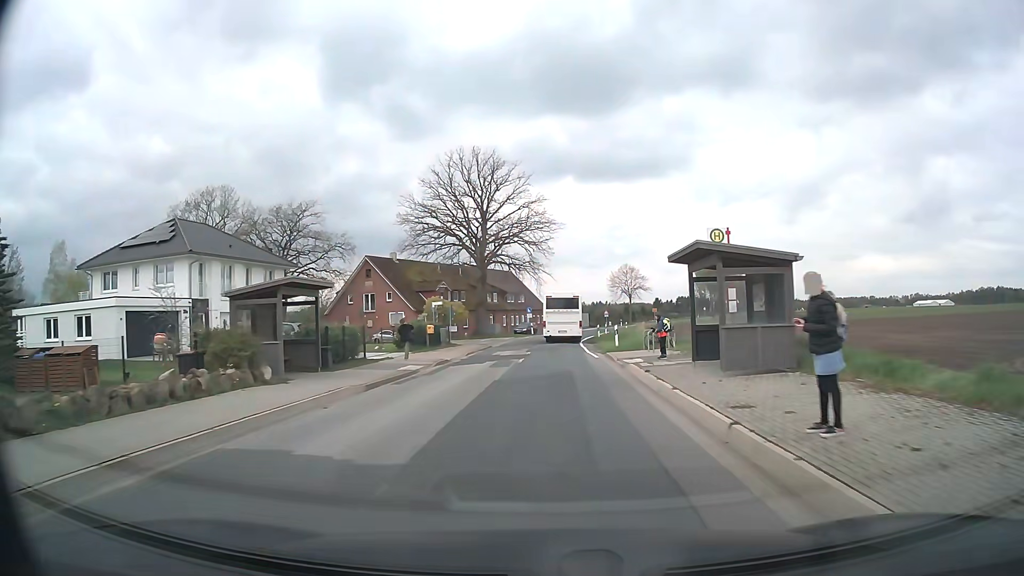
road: secondary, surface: asphalt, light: Day
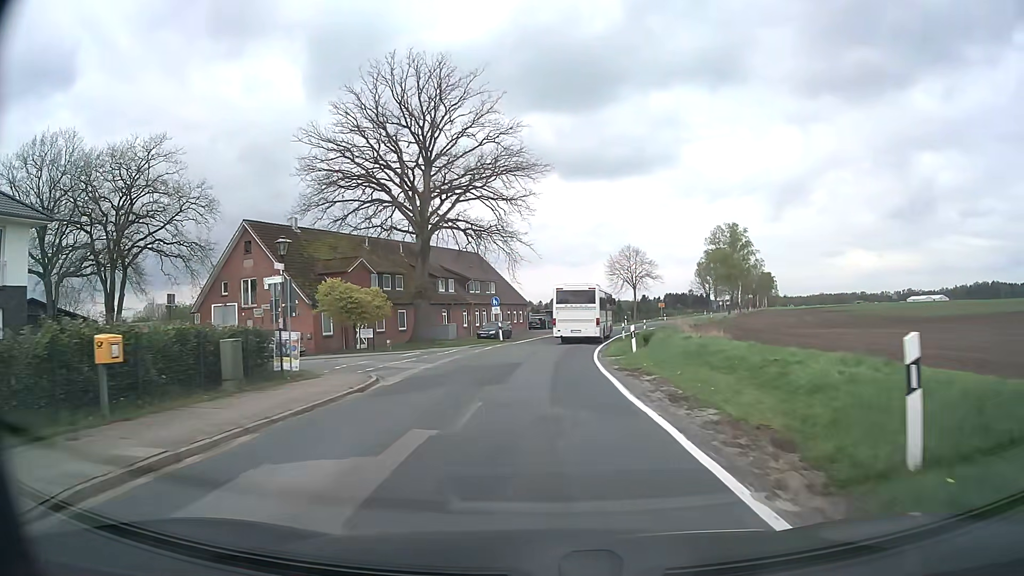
(+0.4, +27.1) m; +1°
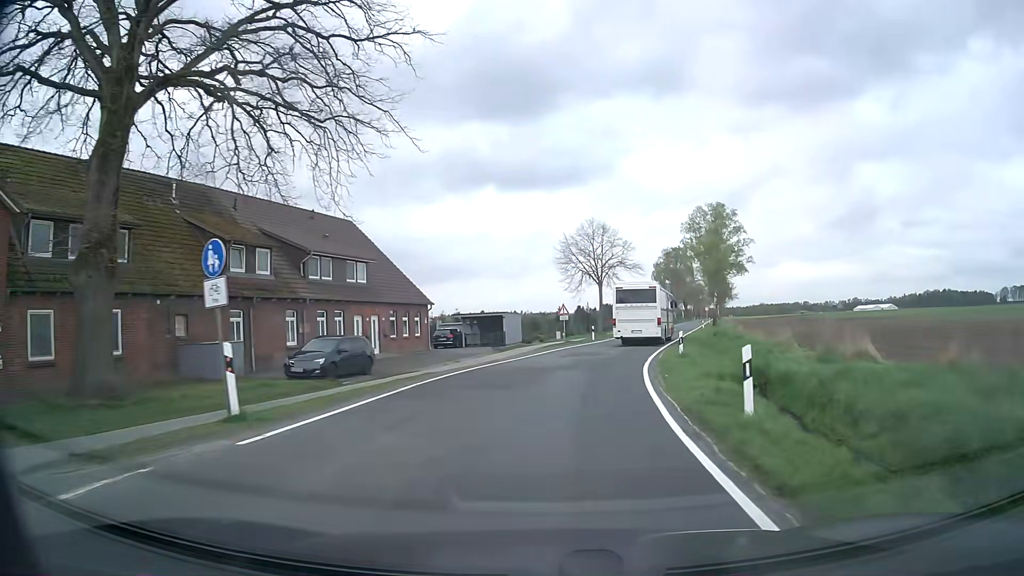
(+1.1, +32.4) m; +6°
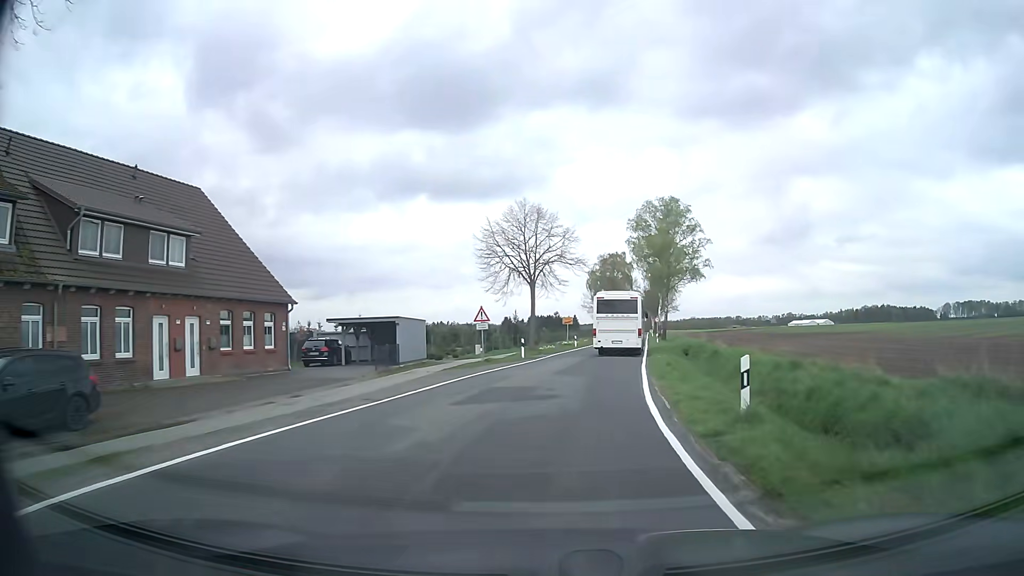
(+0.6, +14.1) m; +5°
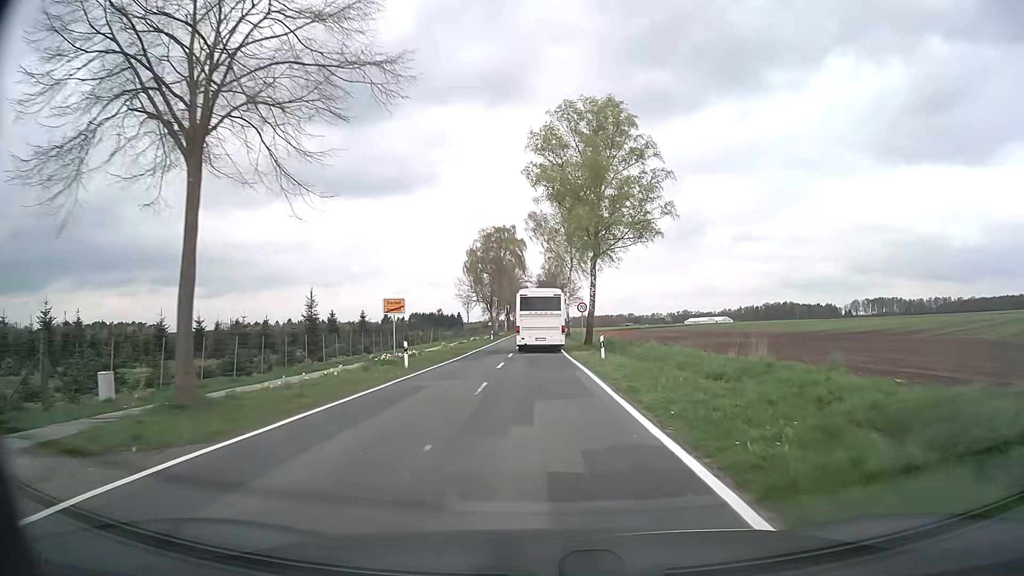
(+4.2, +36.1) m; +10°
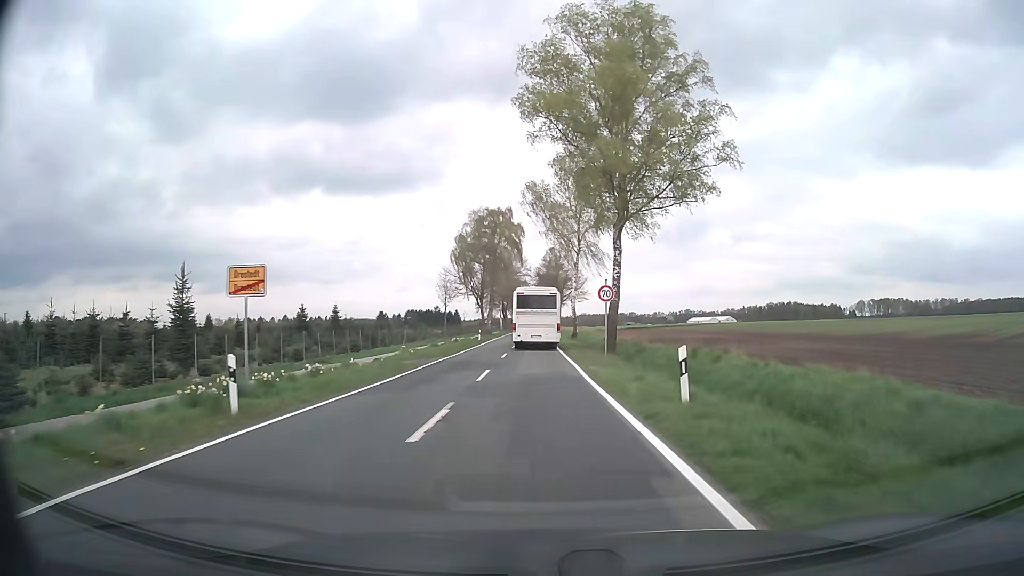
(+0.1, +15.0) m; 0°
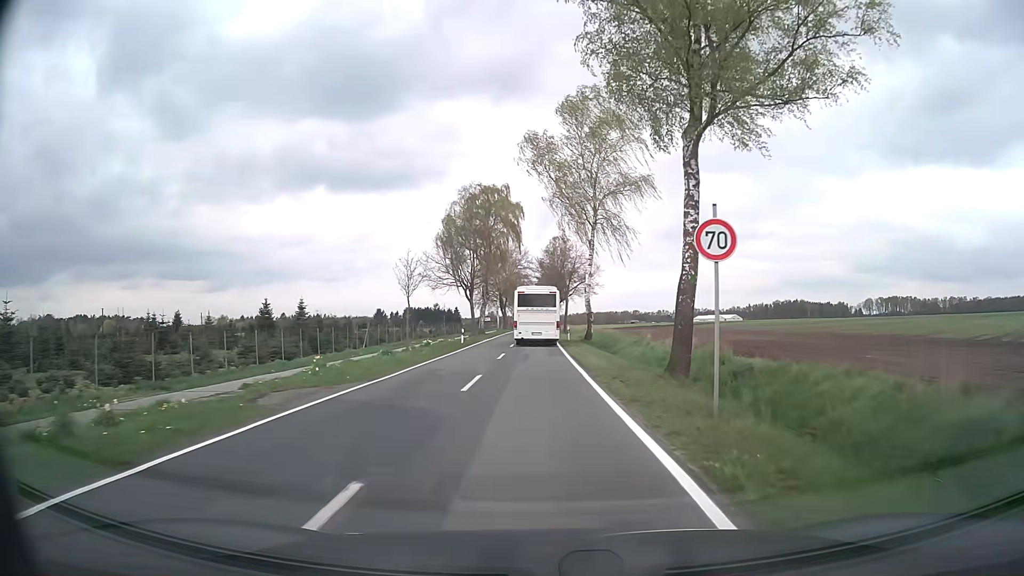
(0.0, +15.2) m; 0°
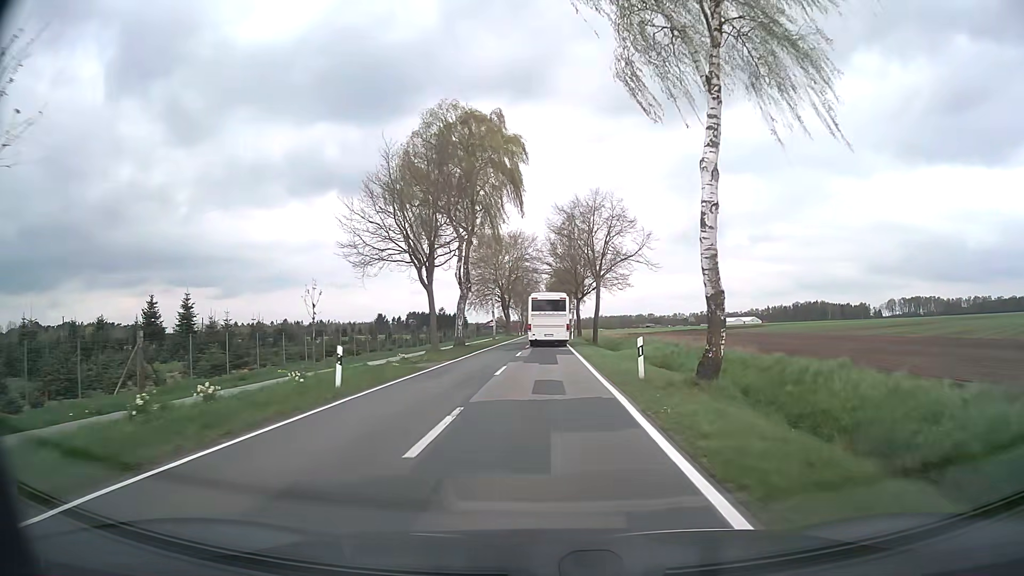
(-0.1, +30.7) m; -1°
(0, +10) (0, +20) (0, +30) (0, +40) (0, +50) (+1, +60) (+1, +70) (+1, +80) (+1, +90) (+1, +100) m
